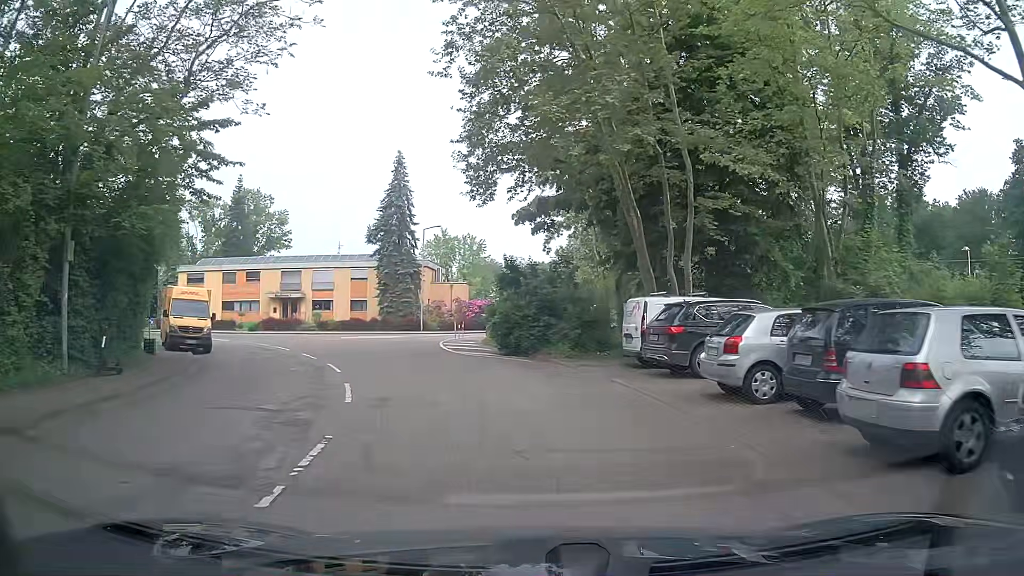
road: residential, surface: asphalt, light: Day
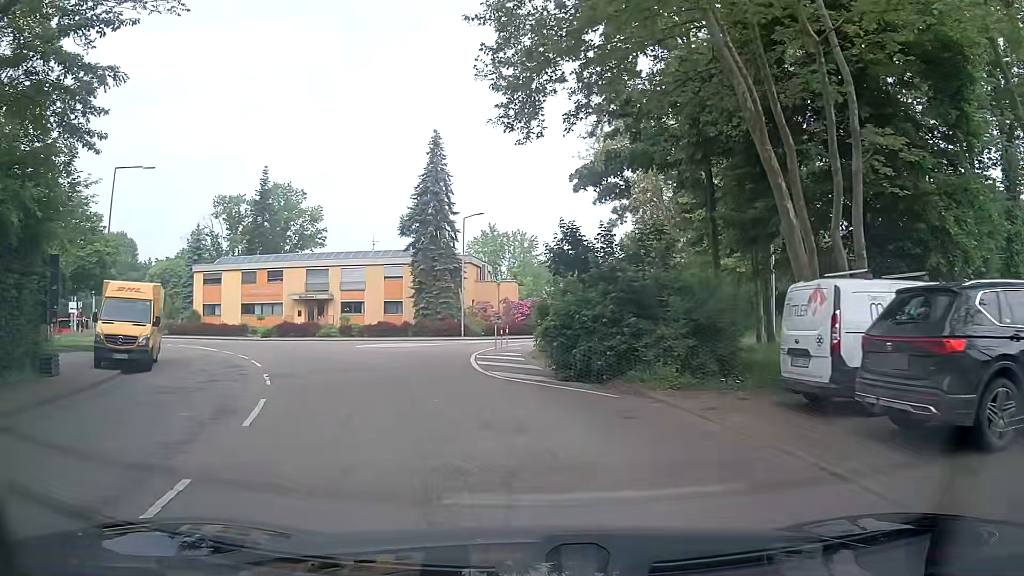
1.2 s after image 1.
(-0.1, +8.5) m; -3°
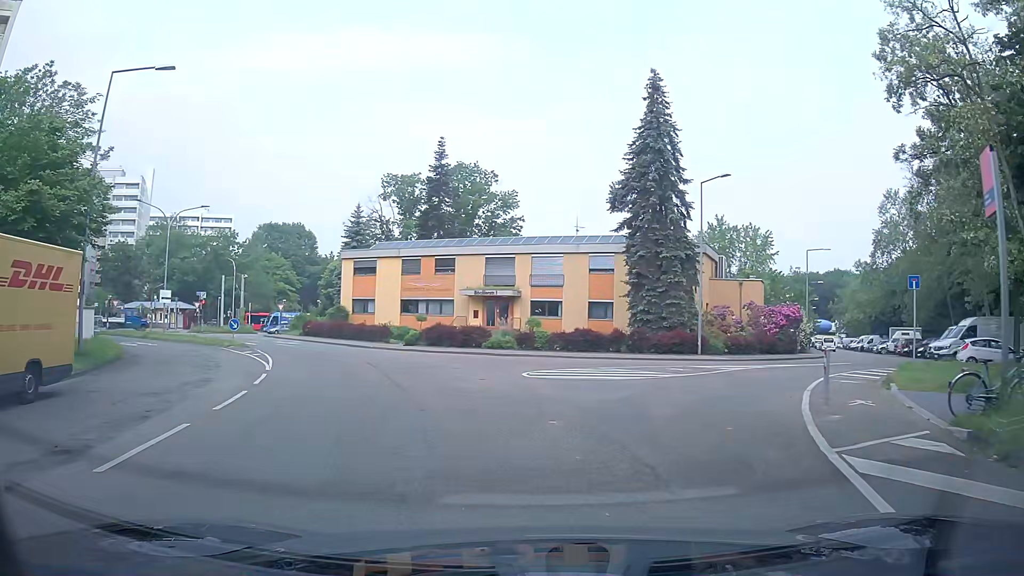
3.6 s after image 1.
(-2.7, +15.7) m; -18°
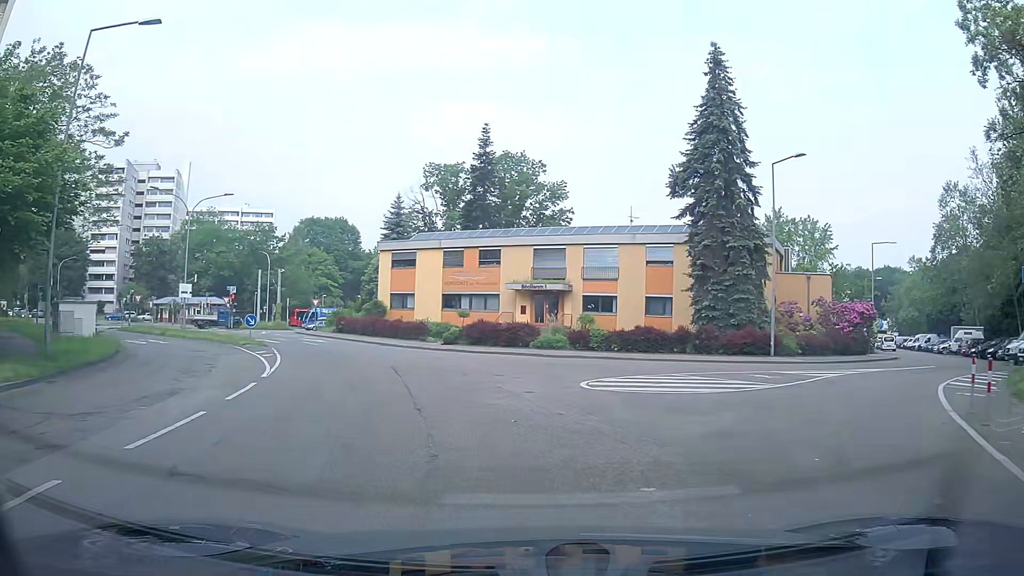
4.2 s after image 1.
(-0.2, +3.9) m; -6°
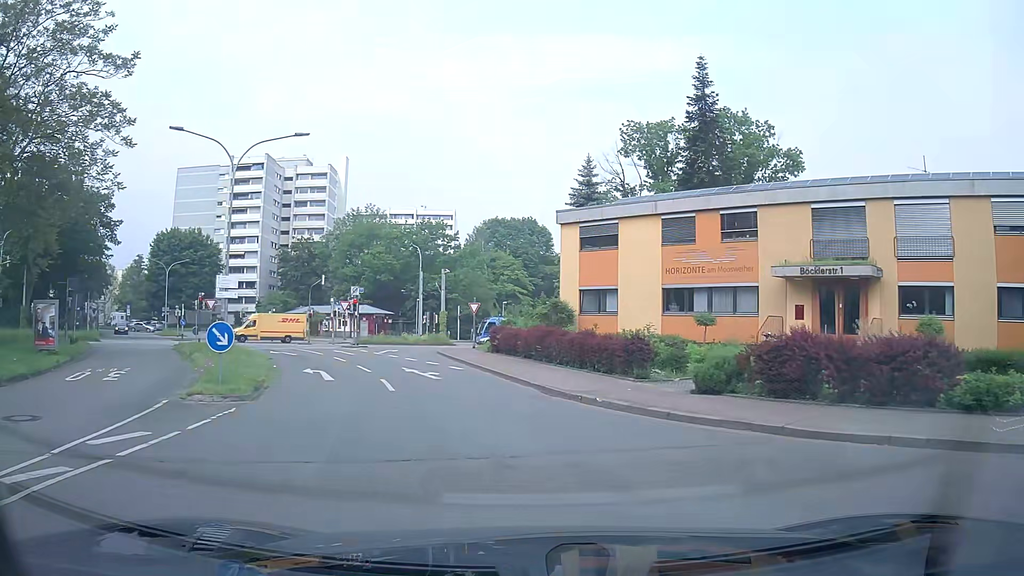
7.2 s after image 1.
(-2.7, +19.4) m; -15°
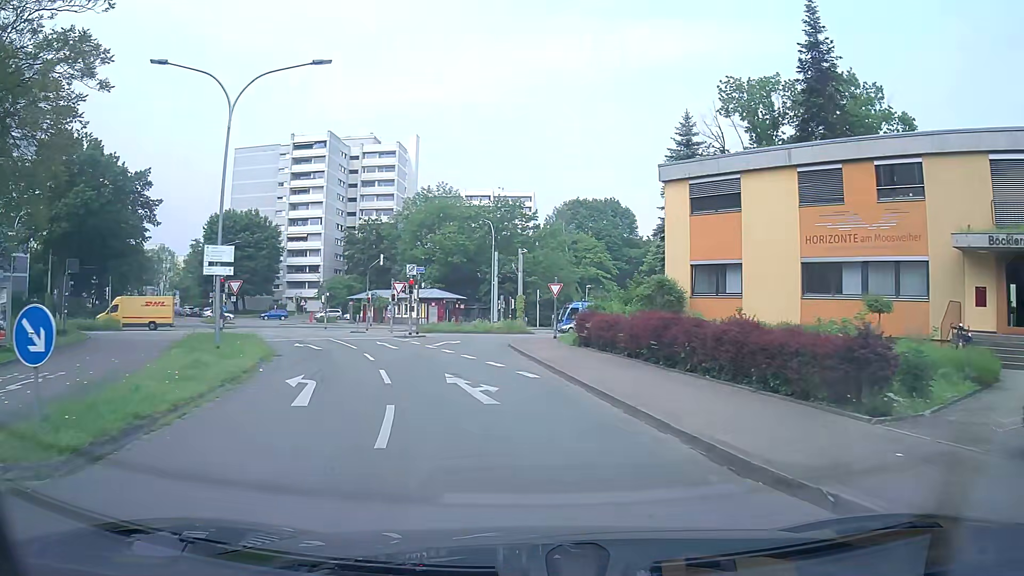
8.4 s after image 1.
(-0.6, +7.8) m; -8°
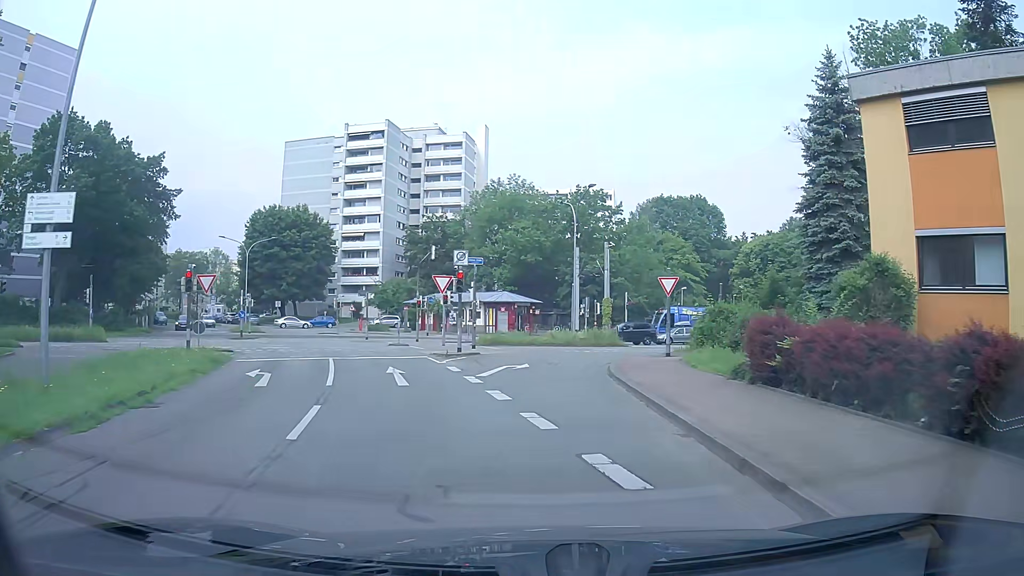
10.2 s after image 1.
(-0.7, +11.8) m; -6°
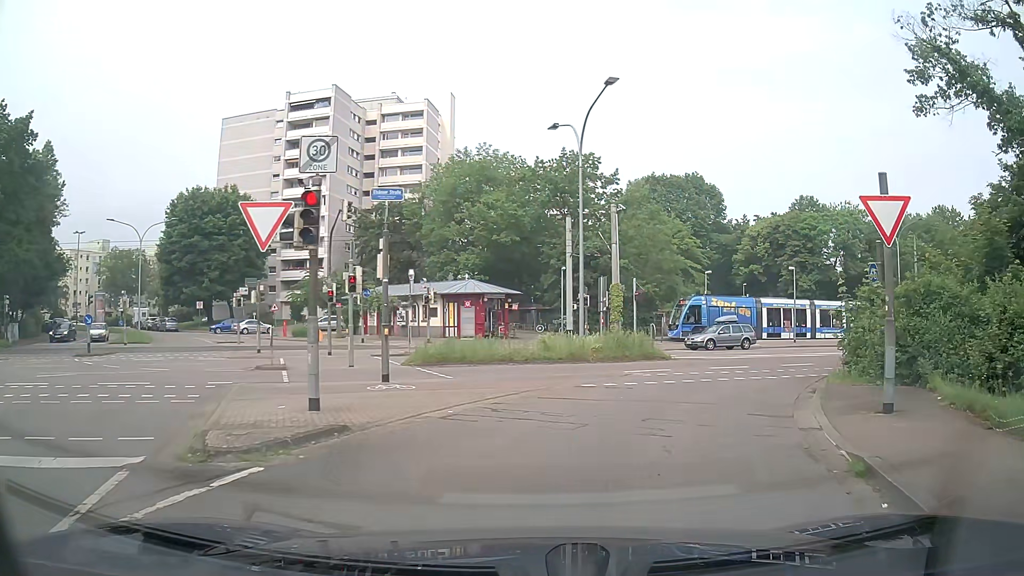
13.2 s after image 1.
(0.0, +17.3) m; +3°
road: secondary_link
